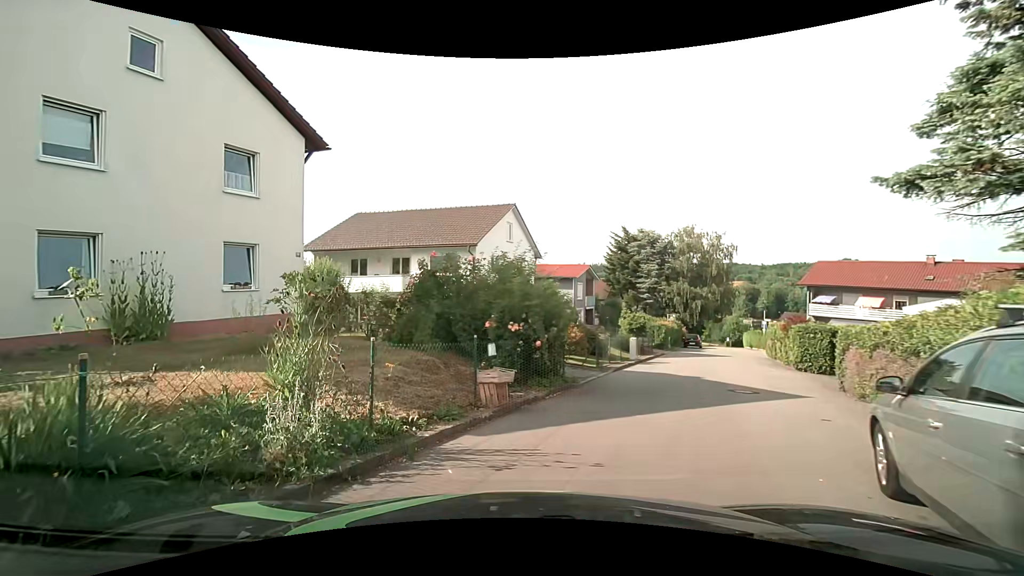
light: Day
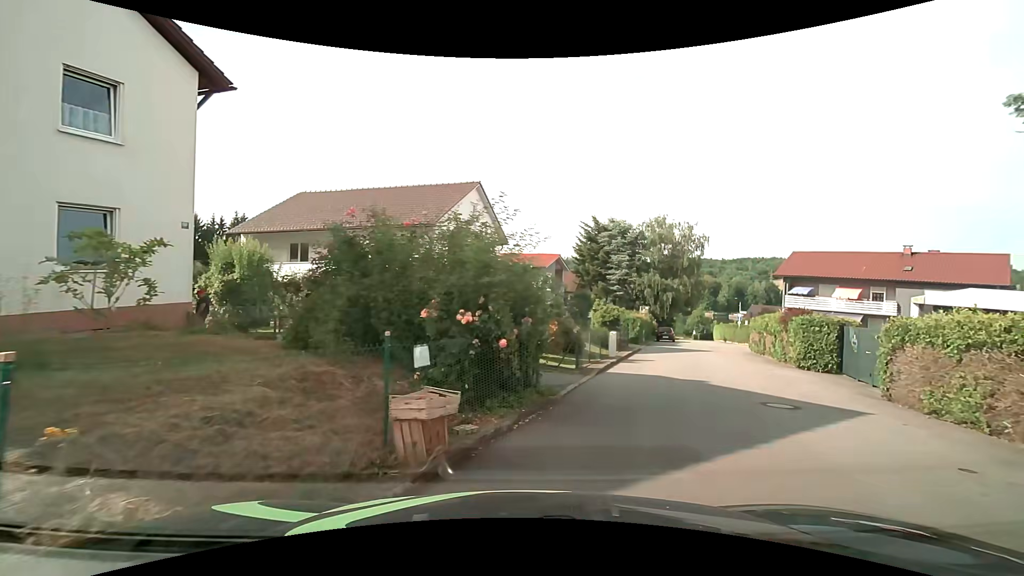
(+0.1, +3.6) m; +4°
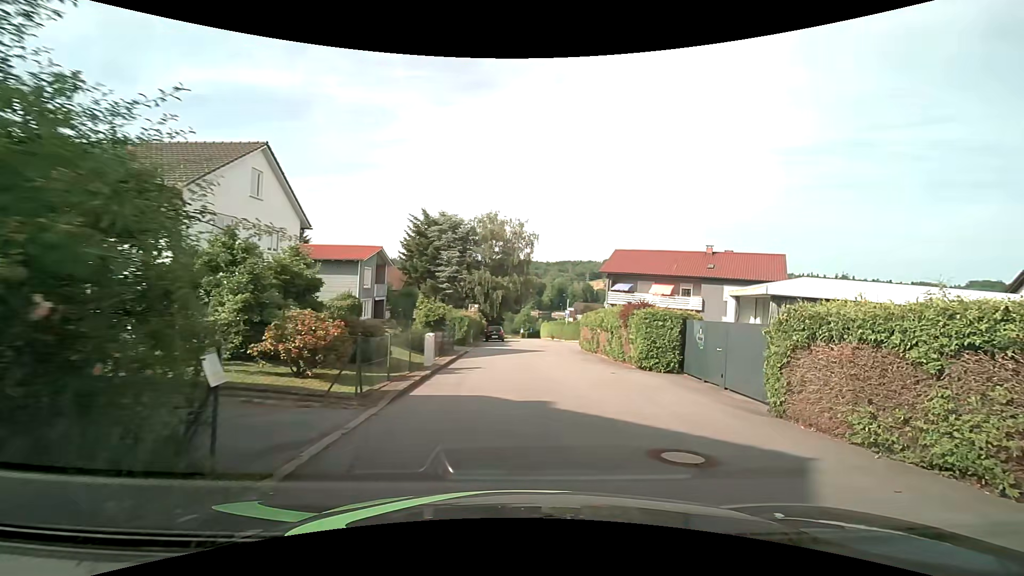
(+0.9, +5.0) m; +20°
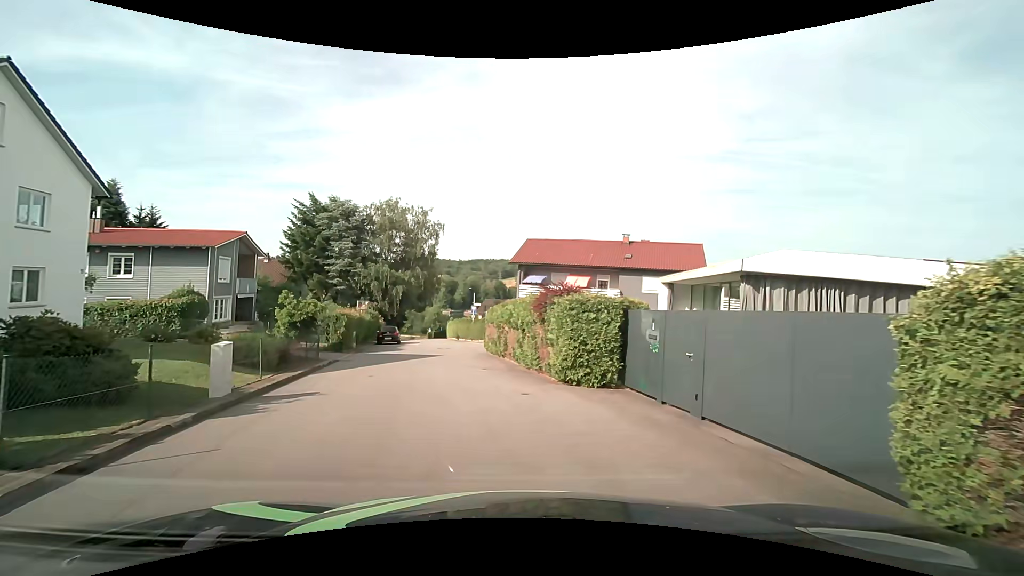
(+0.8, +5.9) m; +11°
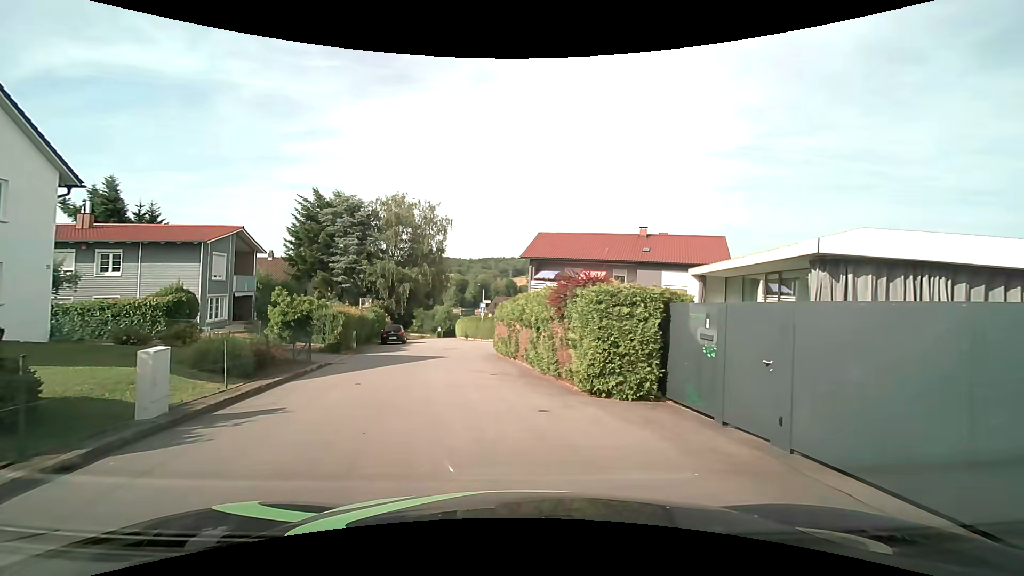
(0.0, +2.3) m; -2°
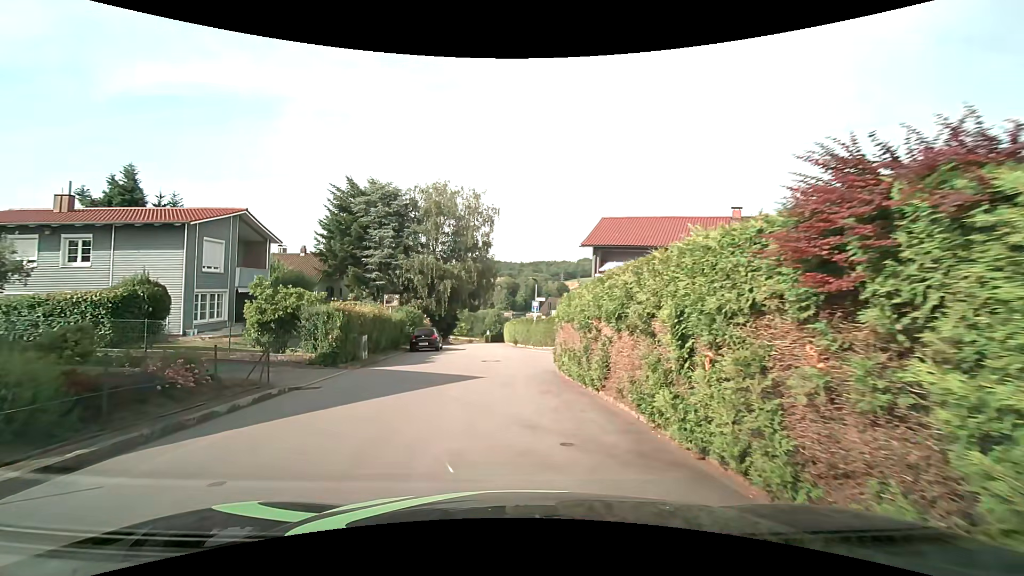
(-0.3, +7.8) m; -5°
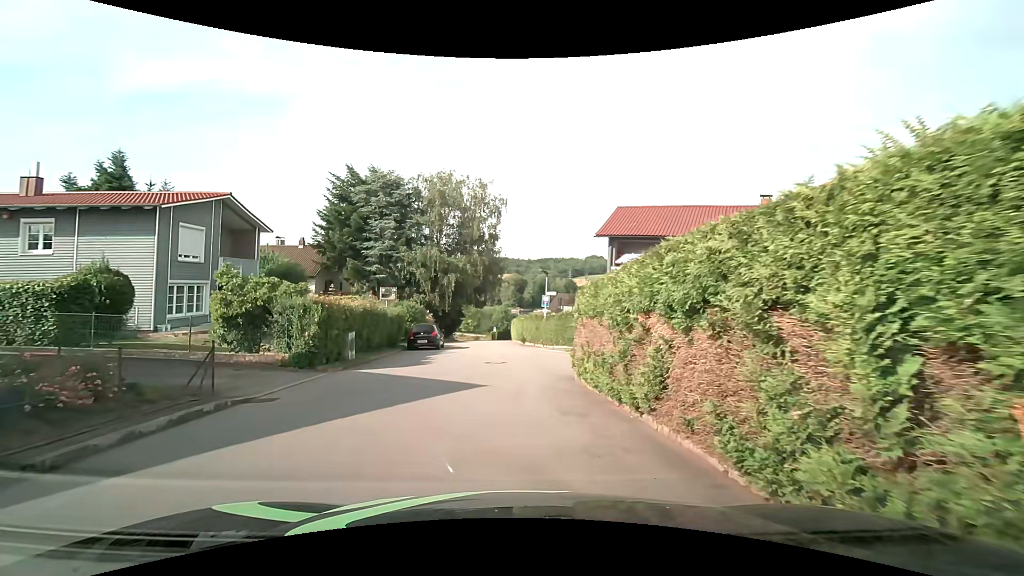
(0.0, +2.6) m; -1°
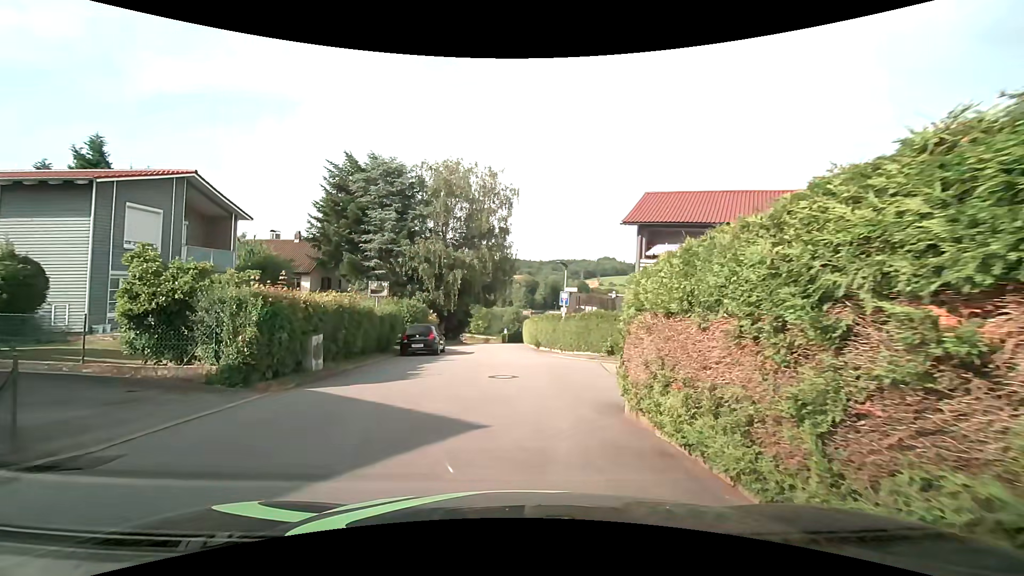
(0.0, +4.2) m; -1°
(0, +10) (+6, +16) (+15, +12) (+24, +8) (+33, +4) (+42, -1) (+51, -5) (+60, -9) (+69, -13) (+78, -17) m
